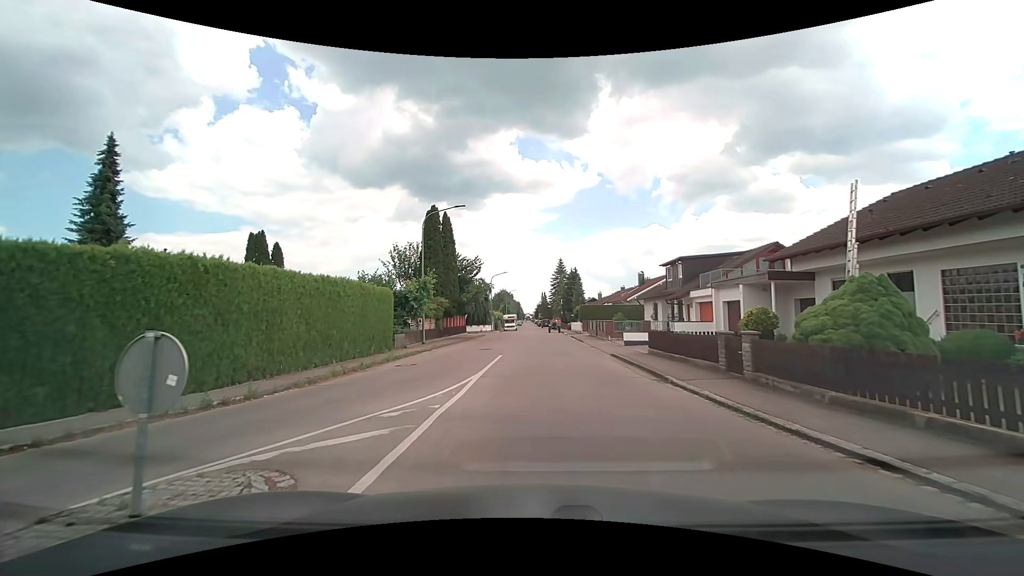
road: residential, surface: asphalt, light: Day
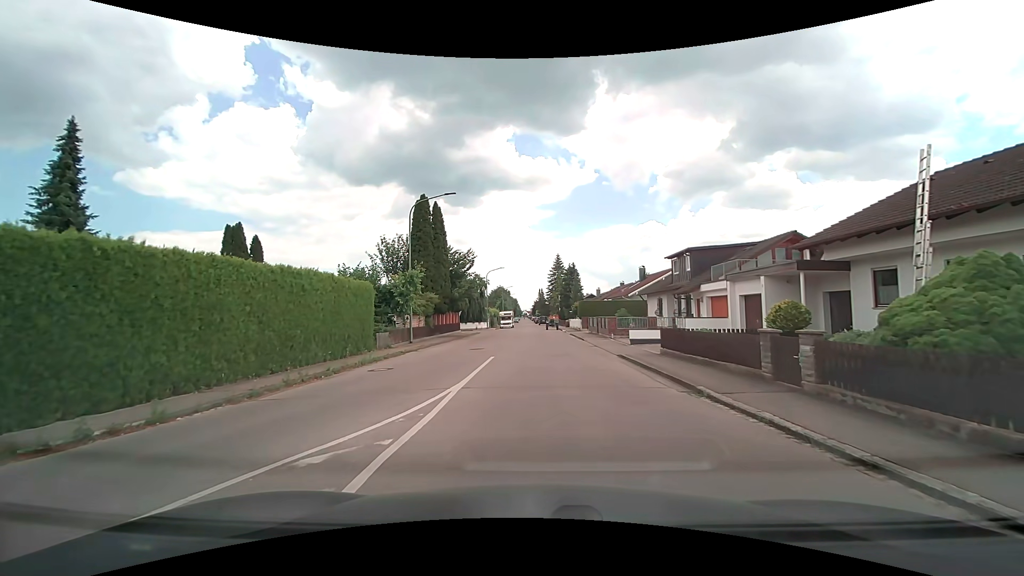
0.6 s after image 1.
(0.0, +2.6) m; 0°
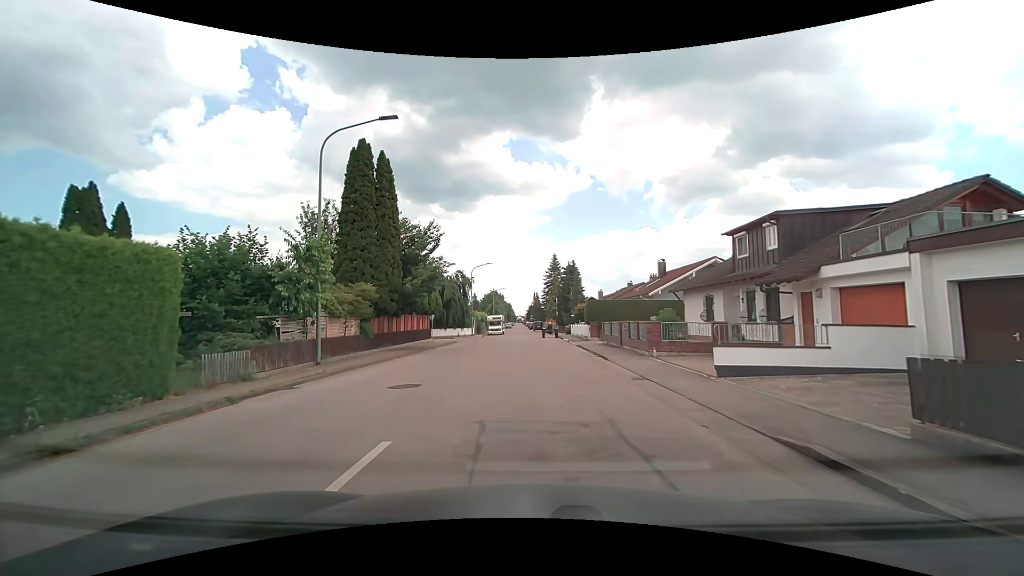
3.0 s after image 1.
(-0.1, +12.7) m; 0°
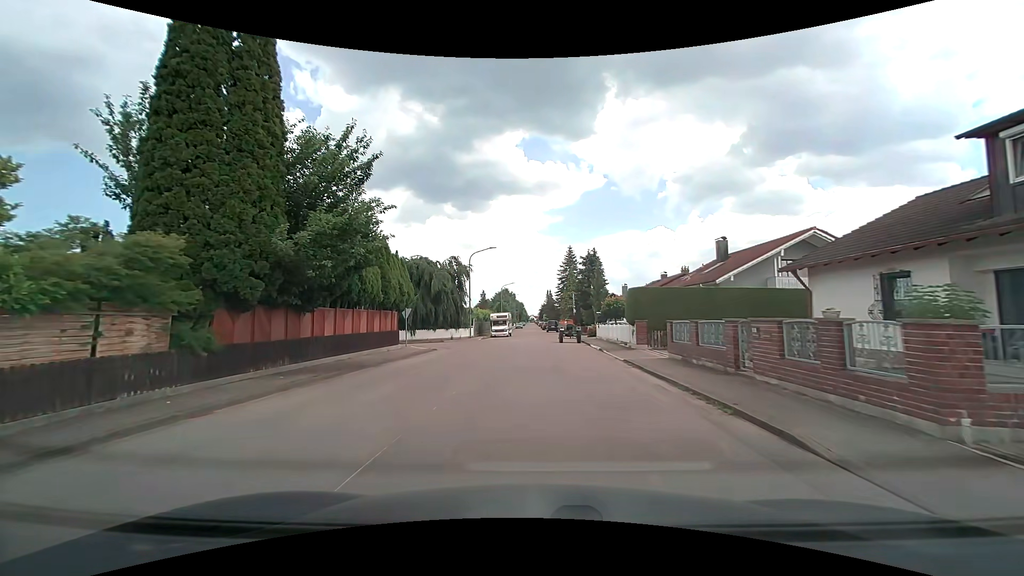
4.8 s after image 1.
(-0.2, +13.4) m; -2°
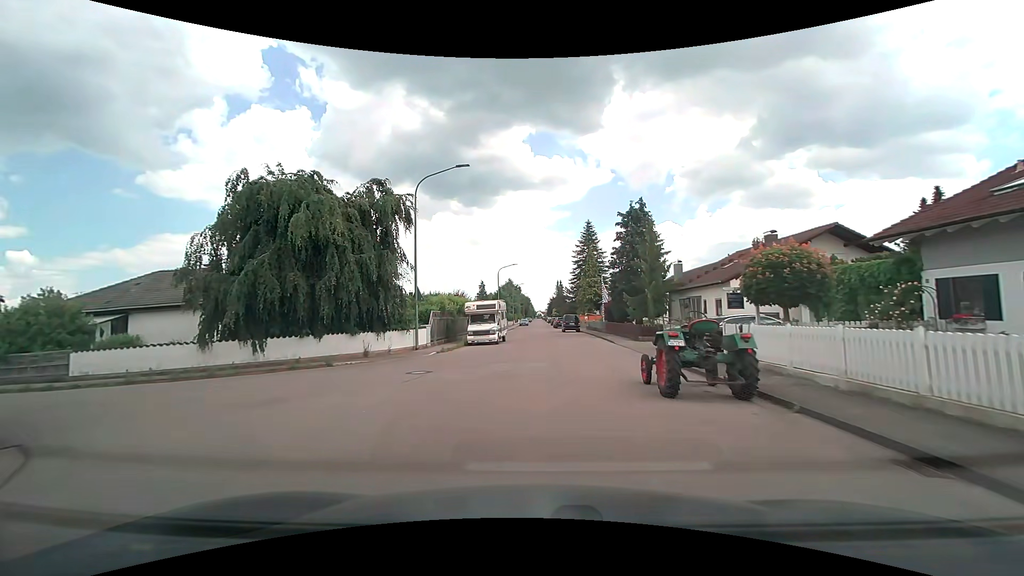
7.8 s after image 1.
(-0.2, +27.0) m; 0°
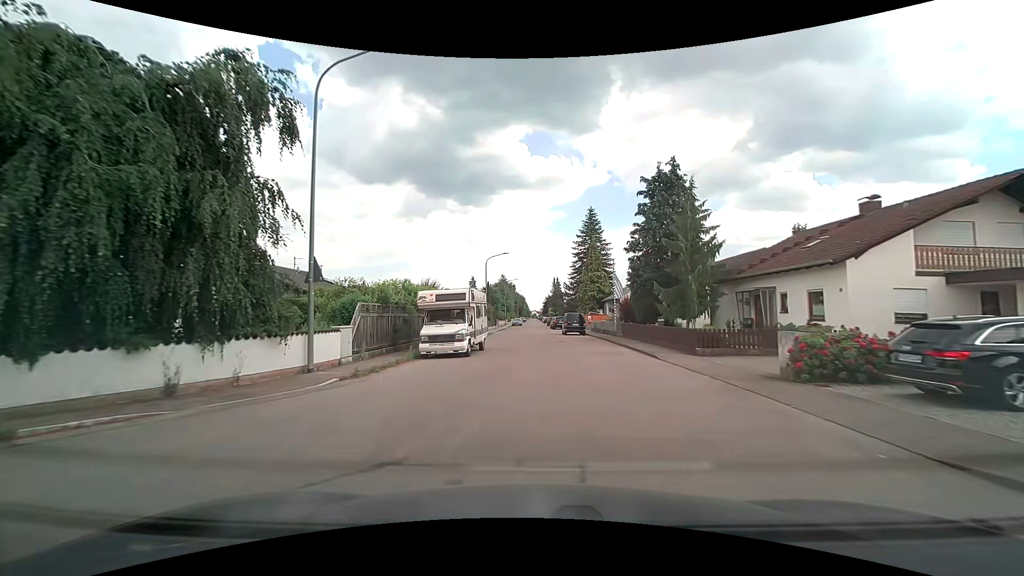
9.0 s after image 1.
(0.0, +11.6) m; 0°
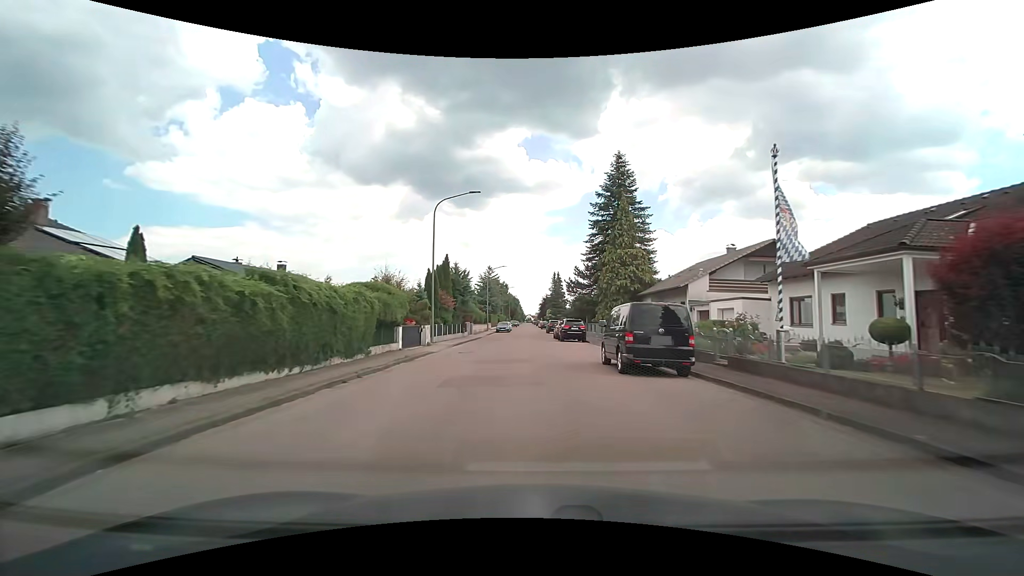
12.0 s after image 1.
(+0.1, +30.5) m; +1°
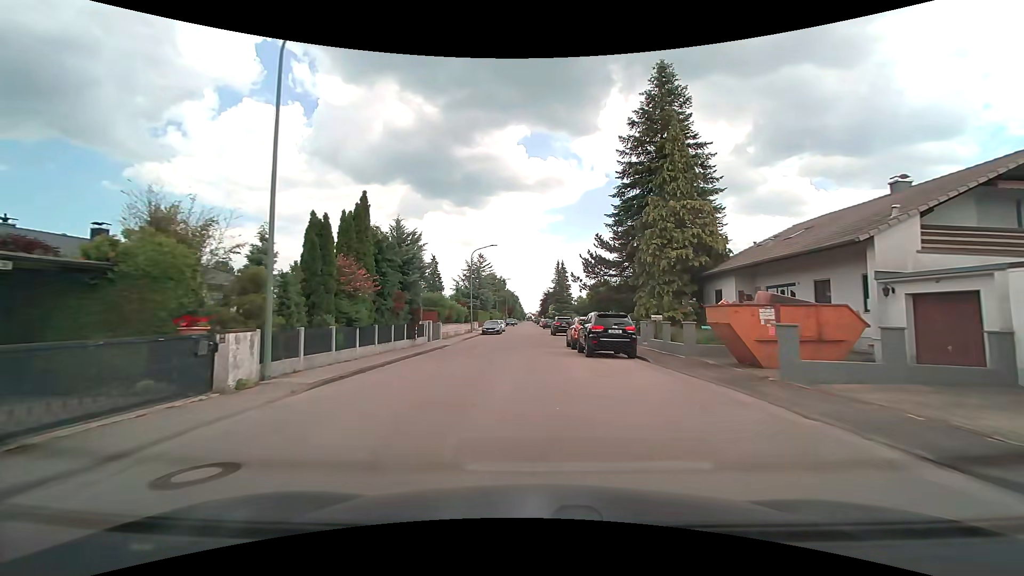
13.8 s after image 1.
(0.0, +19.1) m; 0°
